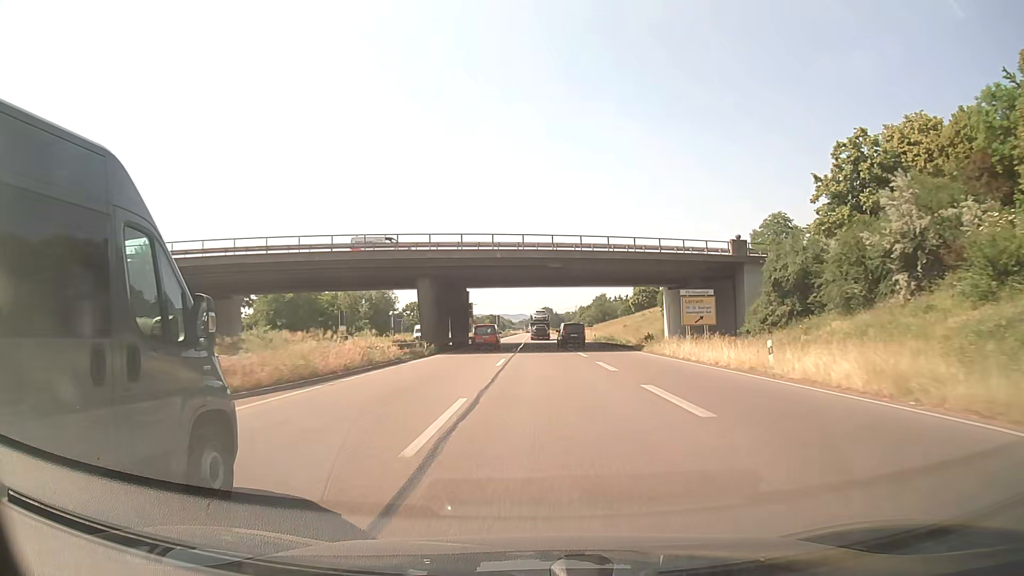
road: trunk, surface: asphalt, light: Day
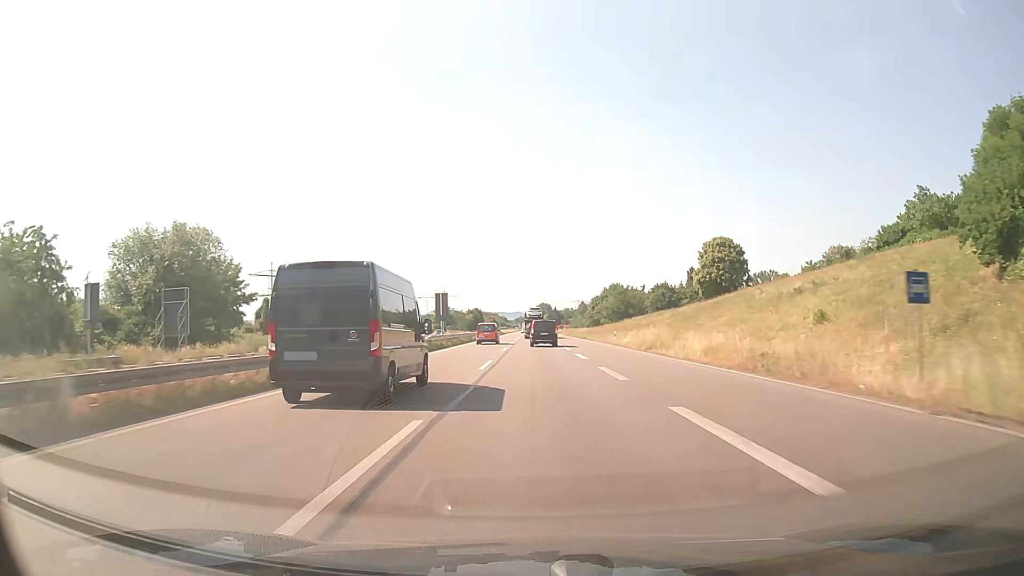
(+0.1, +76.9) m; -1°
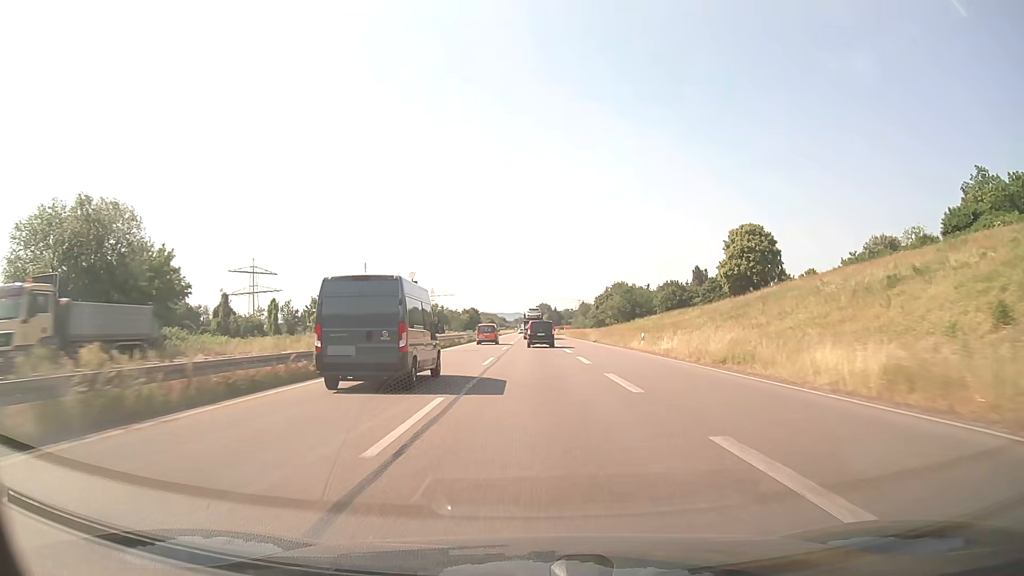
(+0.2, +15.0) m; +1°
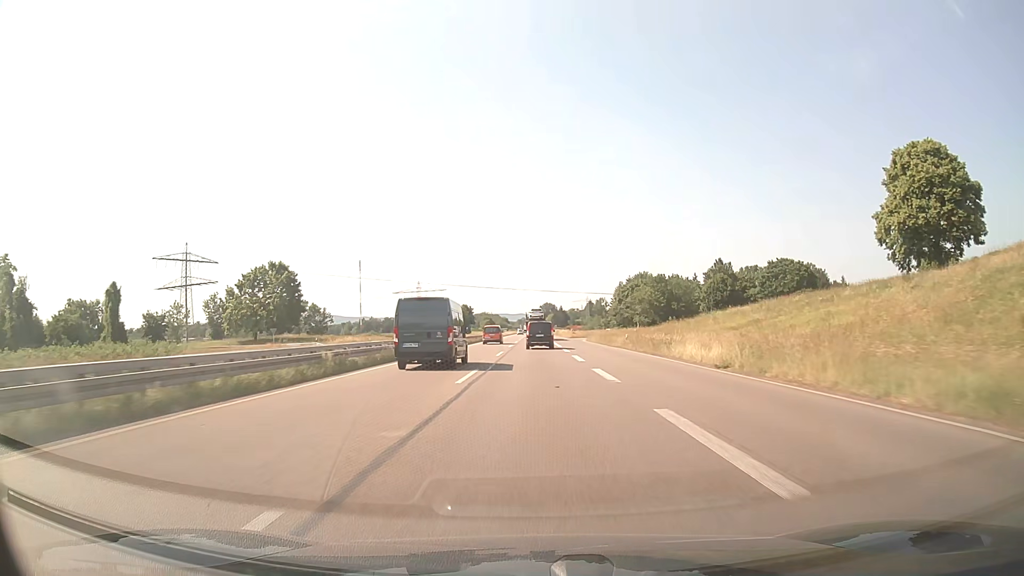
(+0.2, +45.1) m; 0°
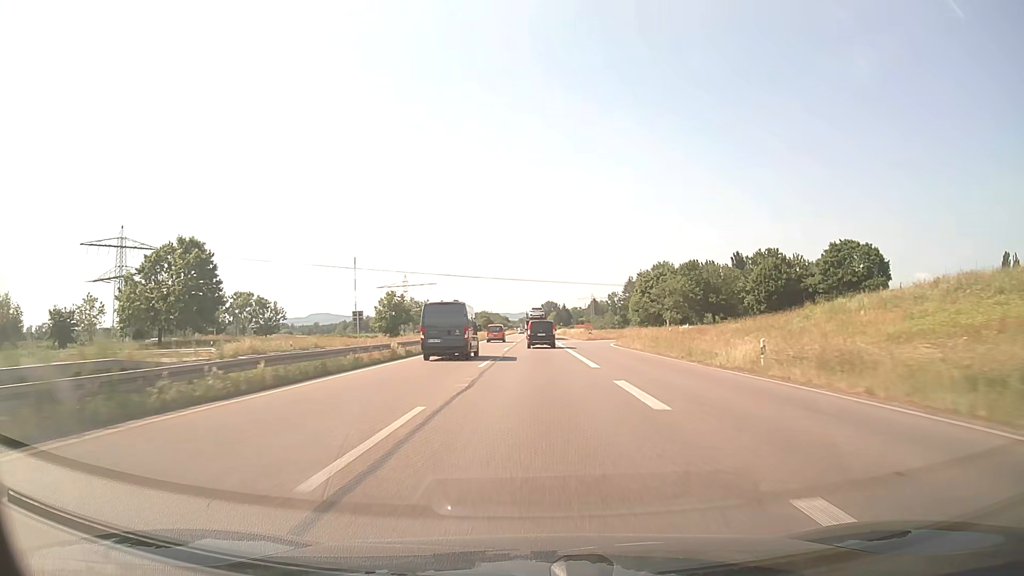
(0.0, +30.2) m; 0°
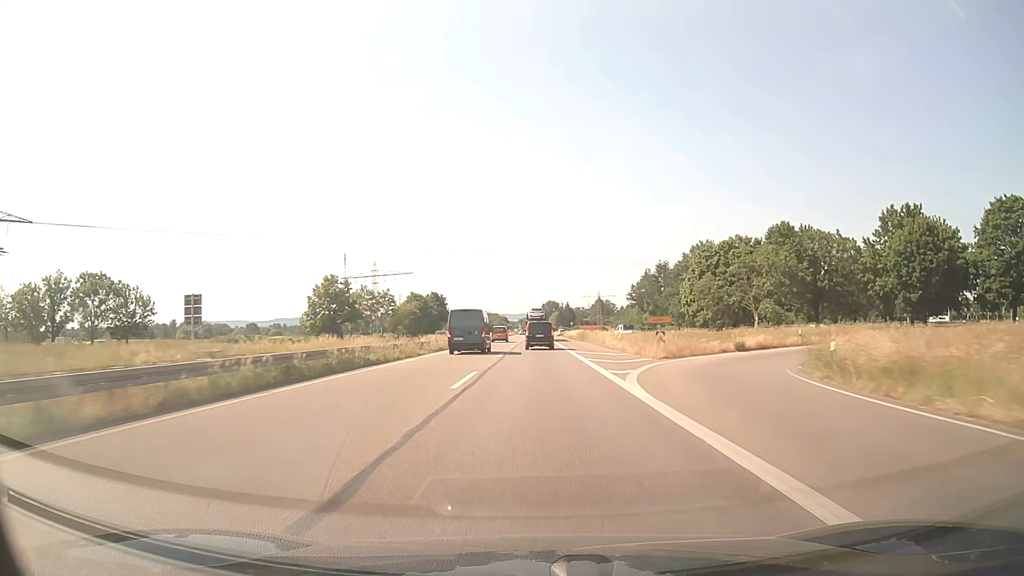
(0.0, +45.3) m; 0°
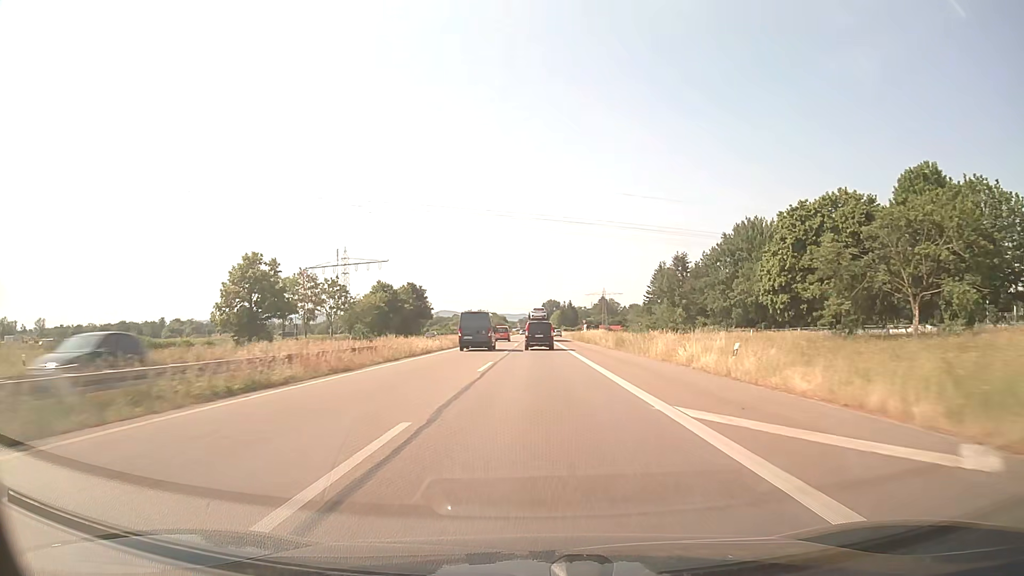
(0.0, +30.3) m; 0°
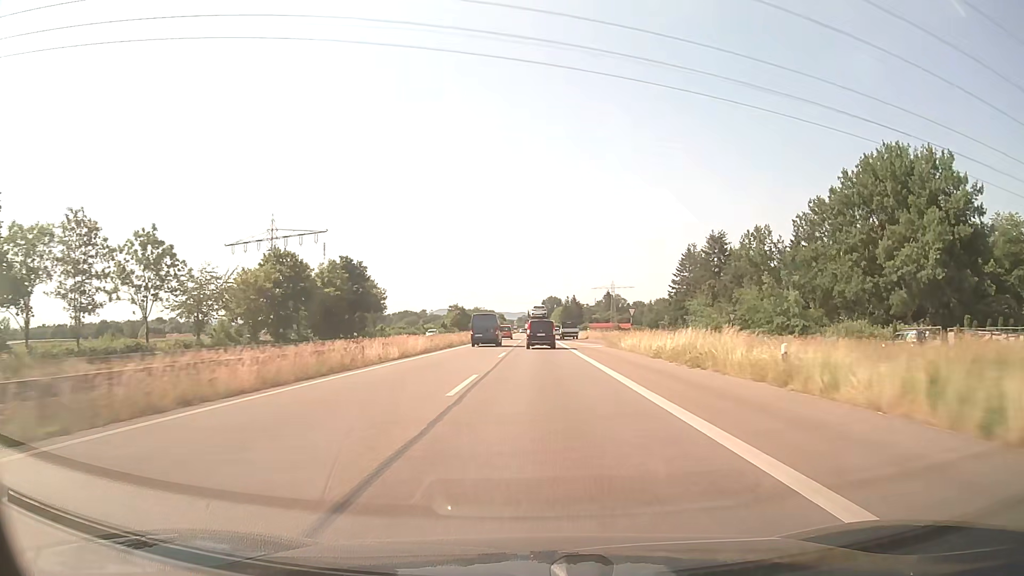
(0.0, +45.3) m; 0°
(0, +10) (0, +20) (0, +30) (0, +40) (0, +50) (0, +60) (0, +70) (0, +80) (0, +90) (0, +100) m
